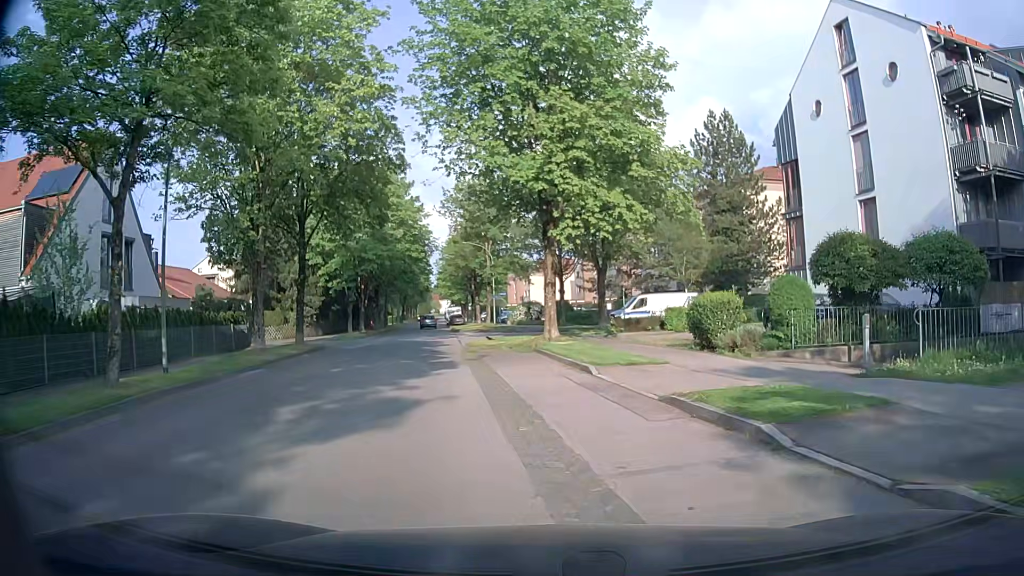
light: Day
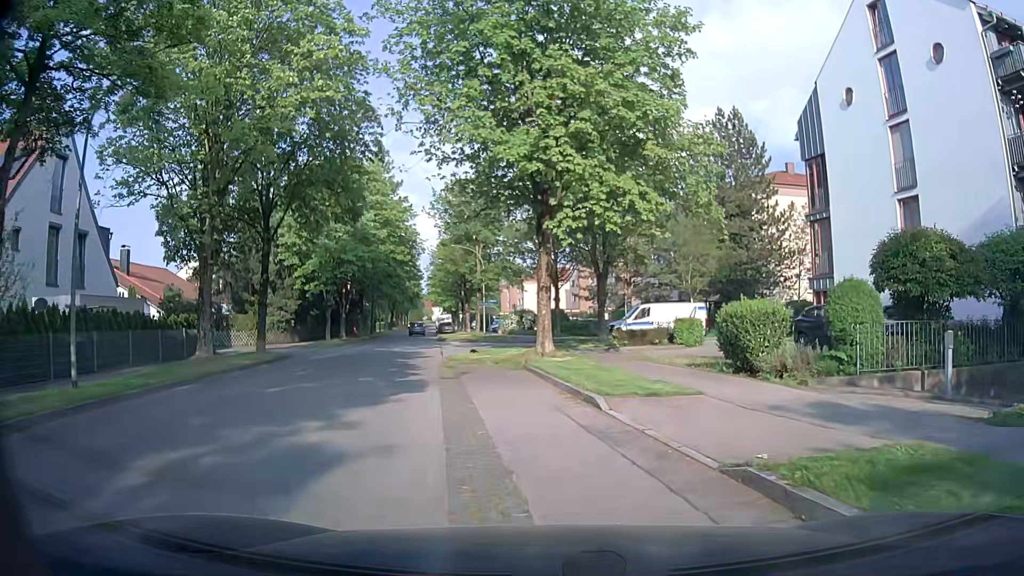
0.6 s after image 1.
(0.0, +3.6) m; 0°
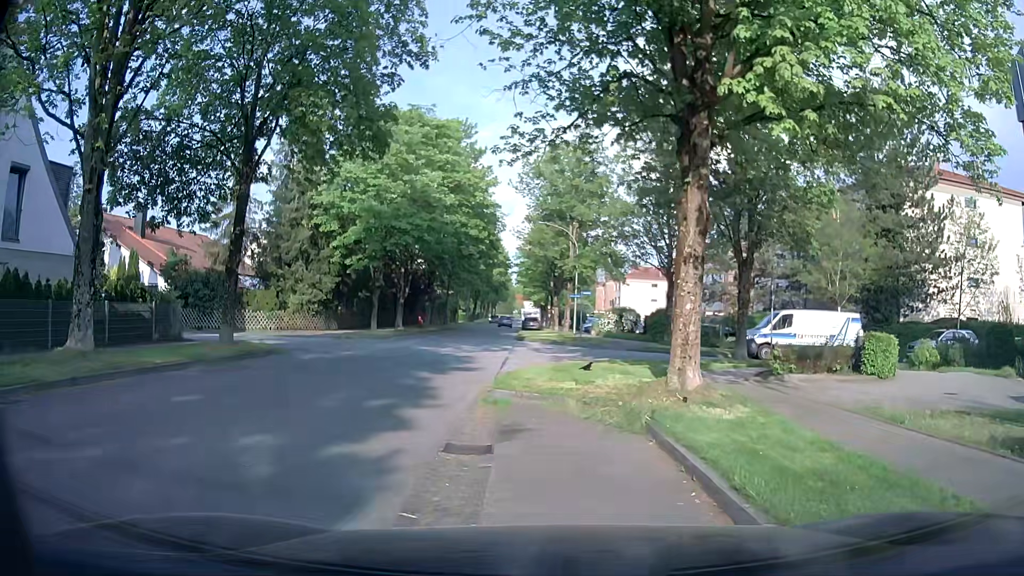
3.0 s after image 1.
(-0.4, +9.6) m; -8°
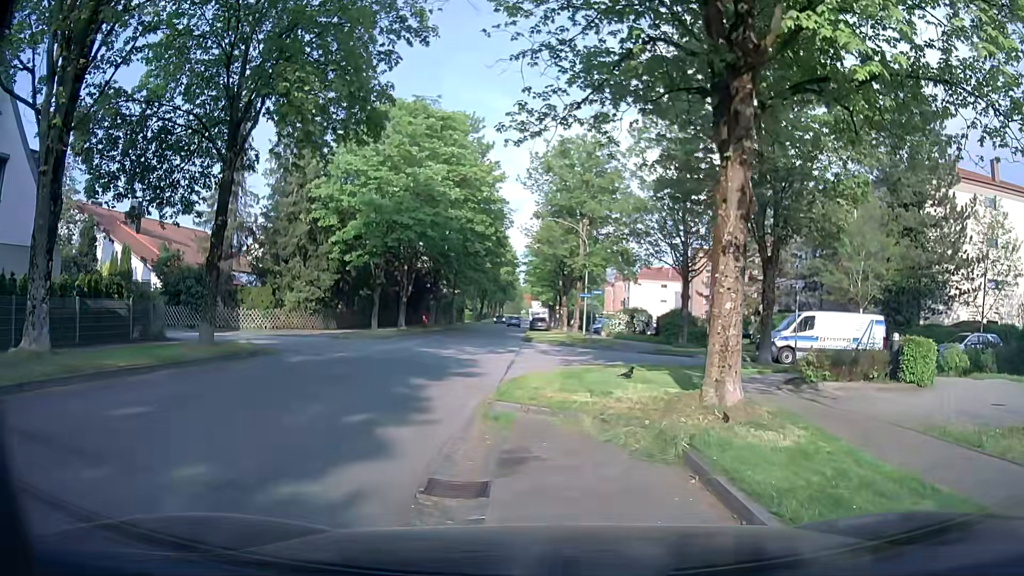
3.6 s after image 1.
(0.0, +1.6) m; 0°
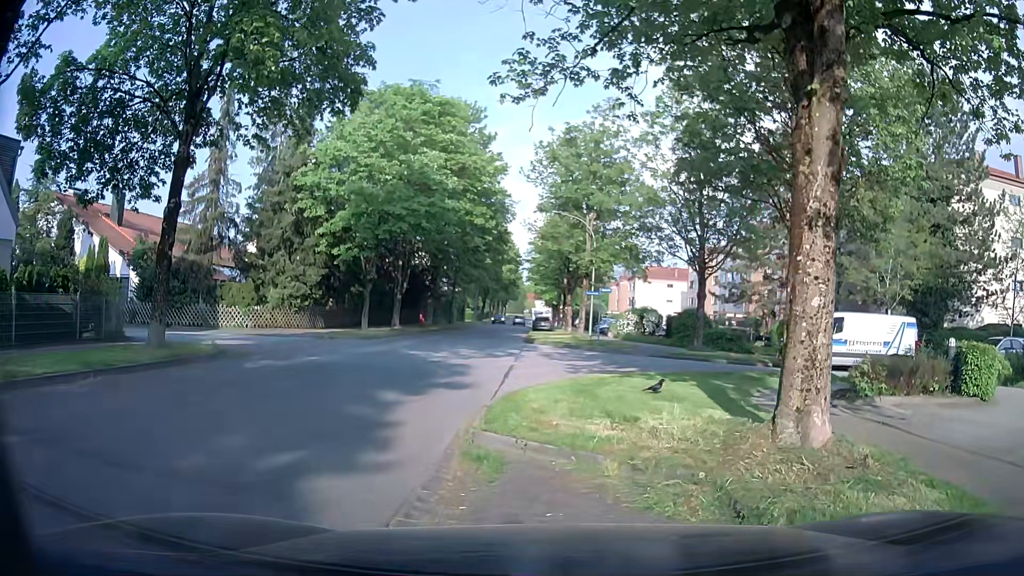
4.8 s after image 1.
(0.0, +2.5) m; +1°
